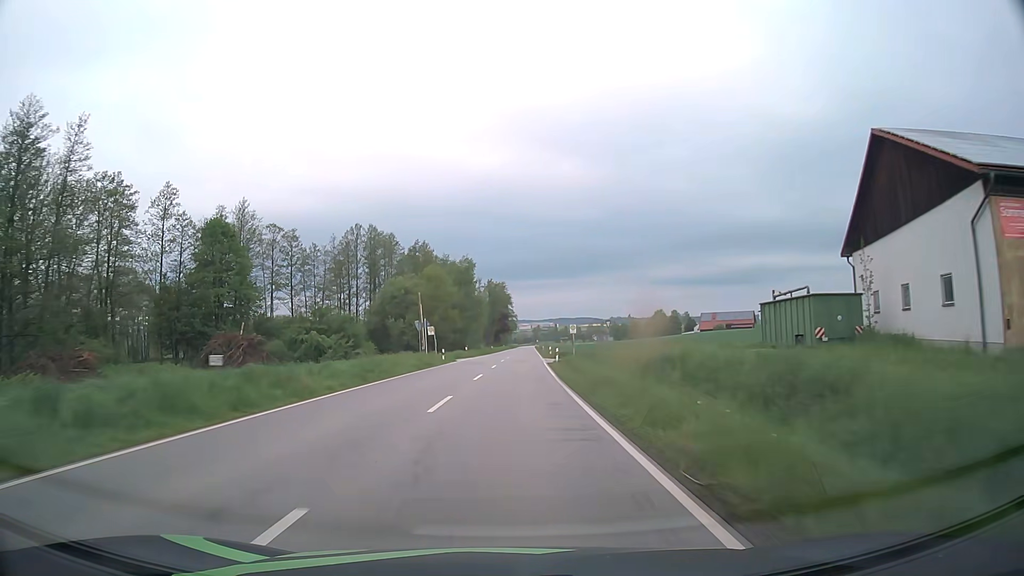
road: secondary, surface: asphalt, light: Day
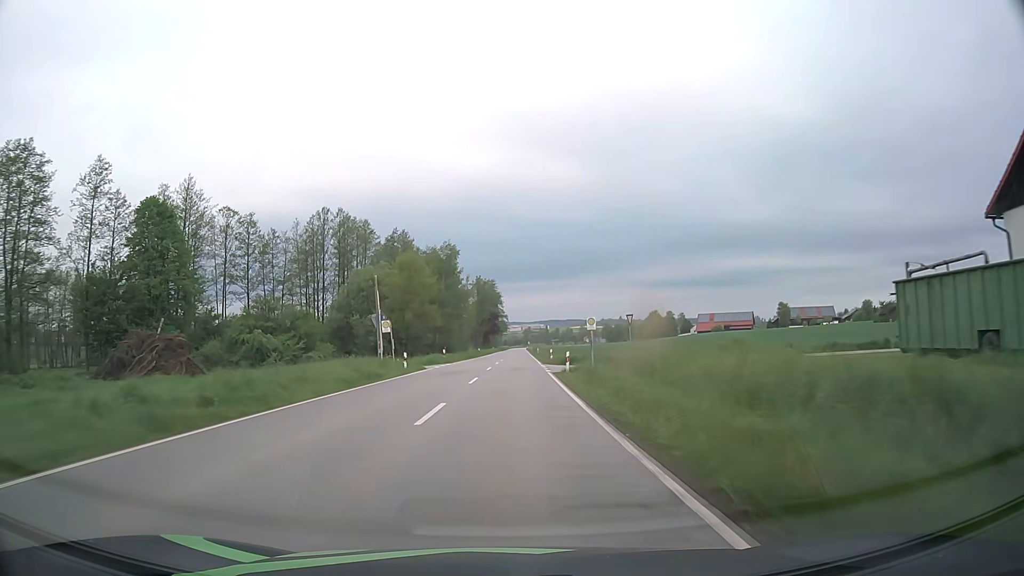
(+0.1, +14.0) m; +1°
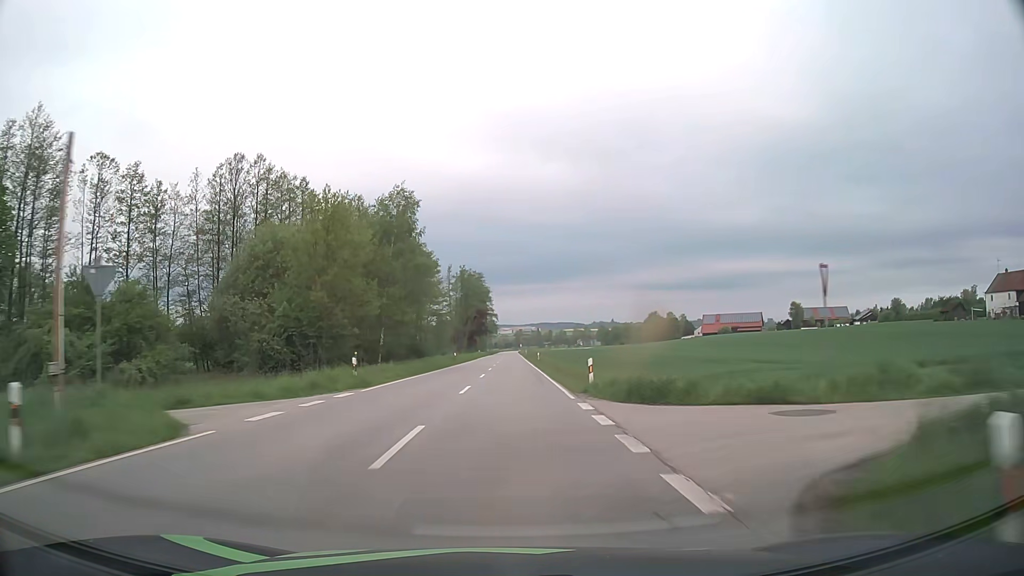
(+0.3, +27.9) m; +1°
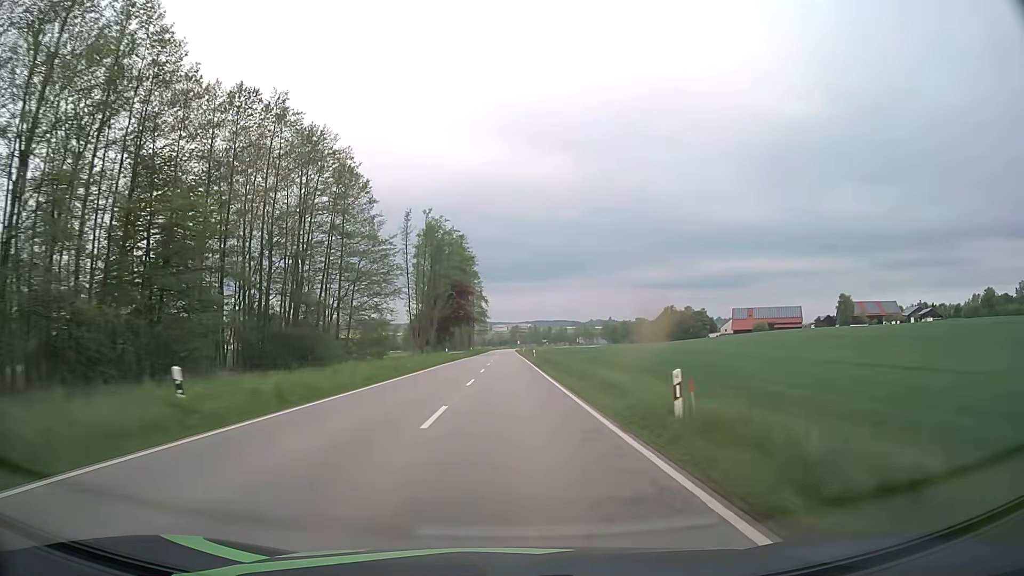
(+0.2, +56.3) m; 0°
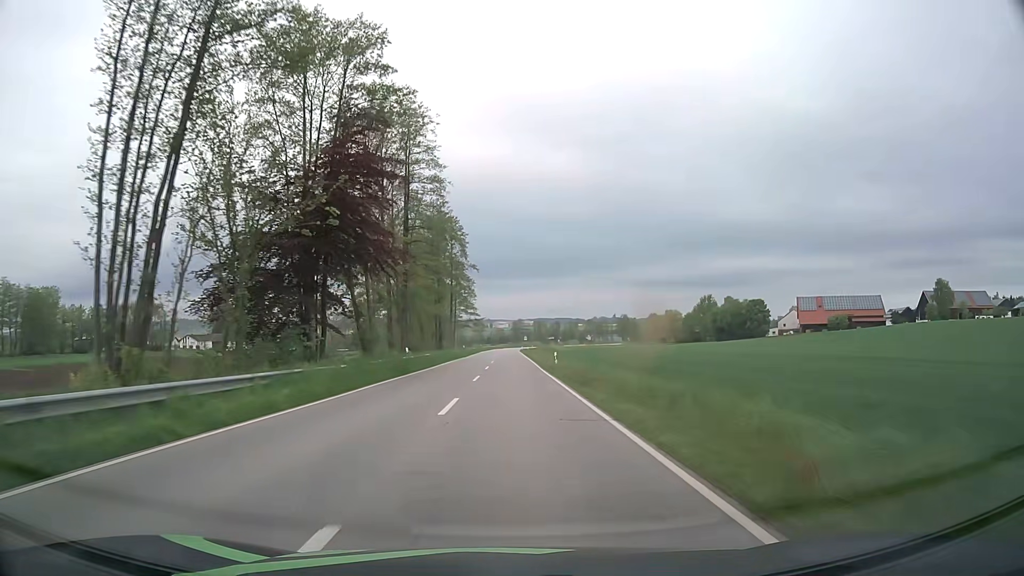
(-0.1, +70.3) m; 0°
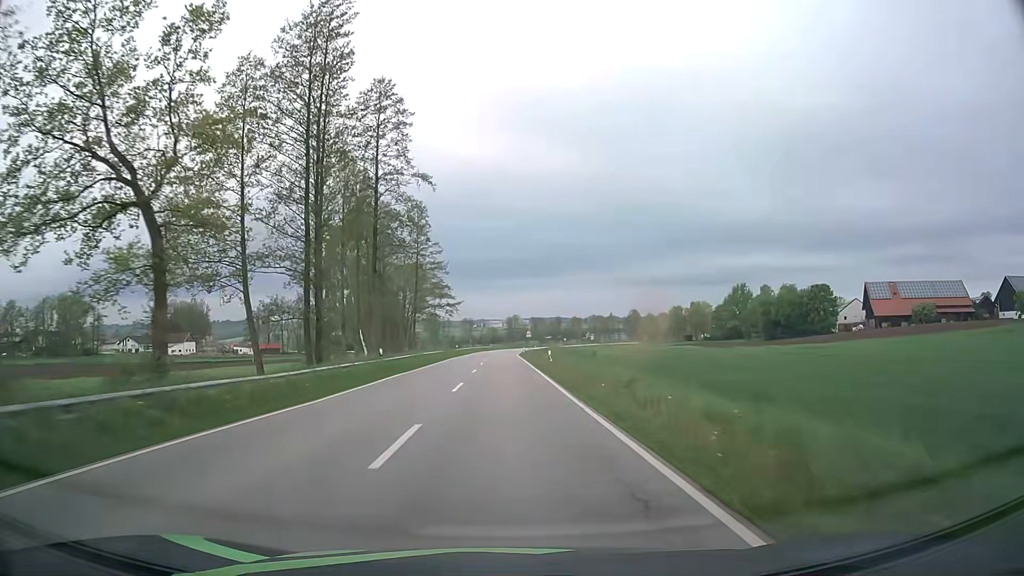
(+0.3, +54.0) m; +1°
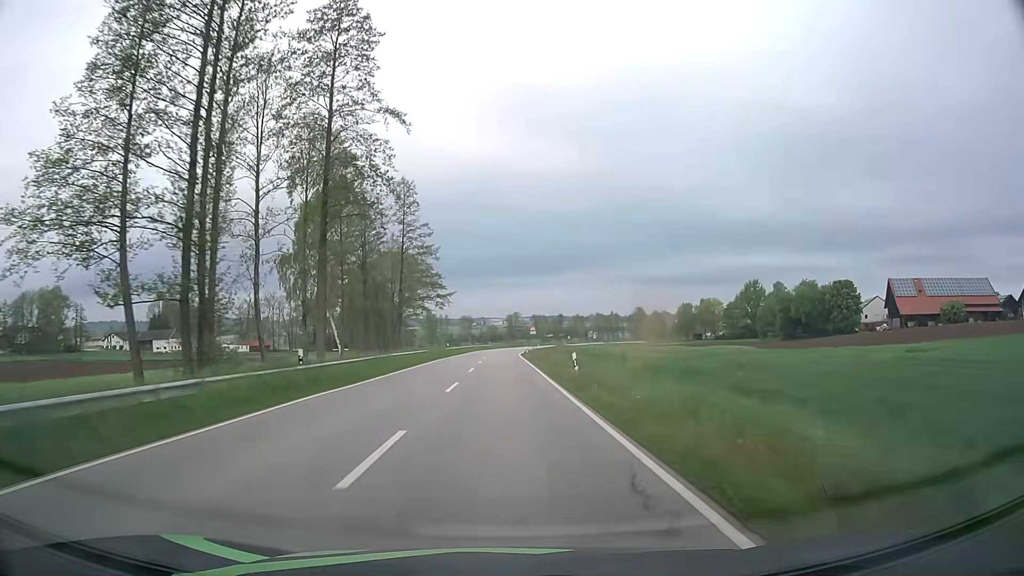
(0.0, +13.0) m; 0°
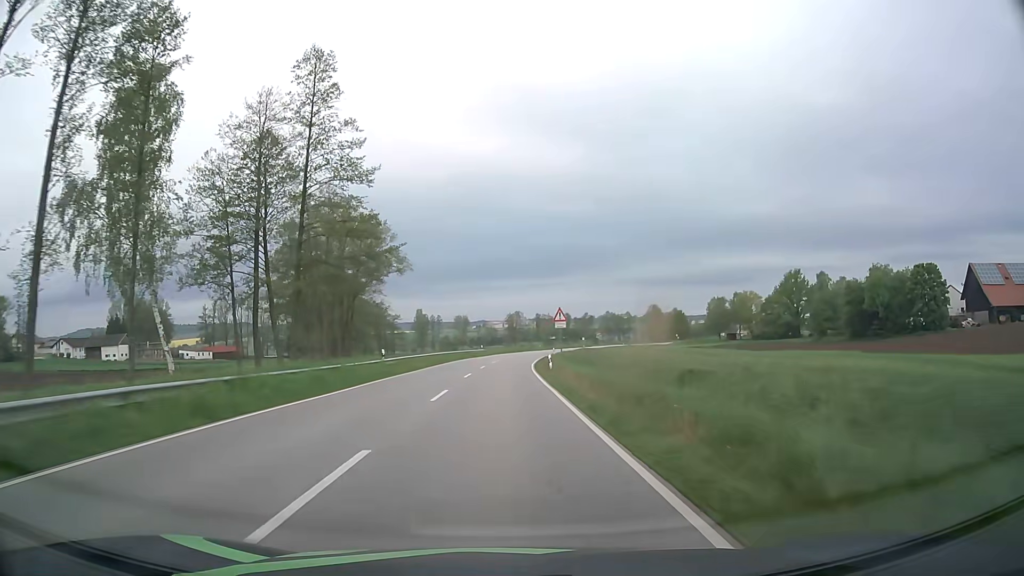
(+0.1, +37.8) m; 0°
(0, +10) (0, +20) (0, +30) (0, +40) (0, +50) (+1, +60) (+1, +70) (+2, +80) (+4, +90) (+6, +100) m
